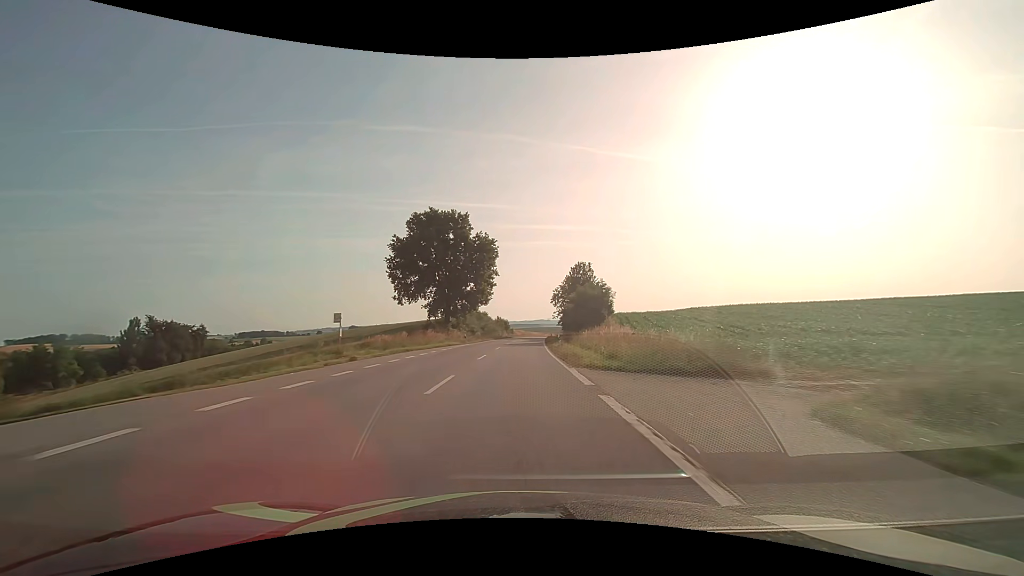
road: secondary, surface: asphalt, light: Day
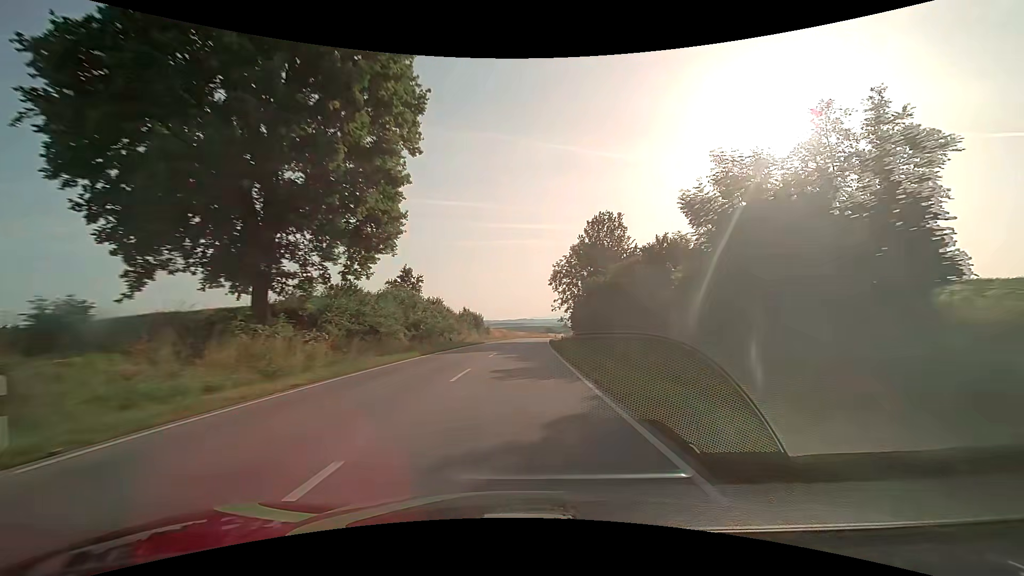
(+0.6, +45.1) m; +2°
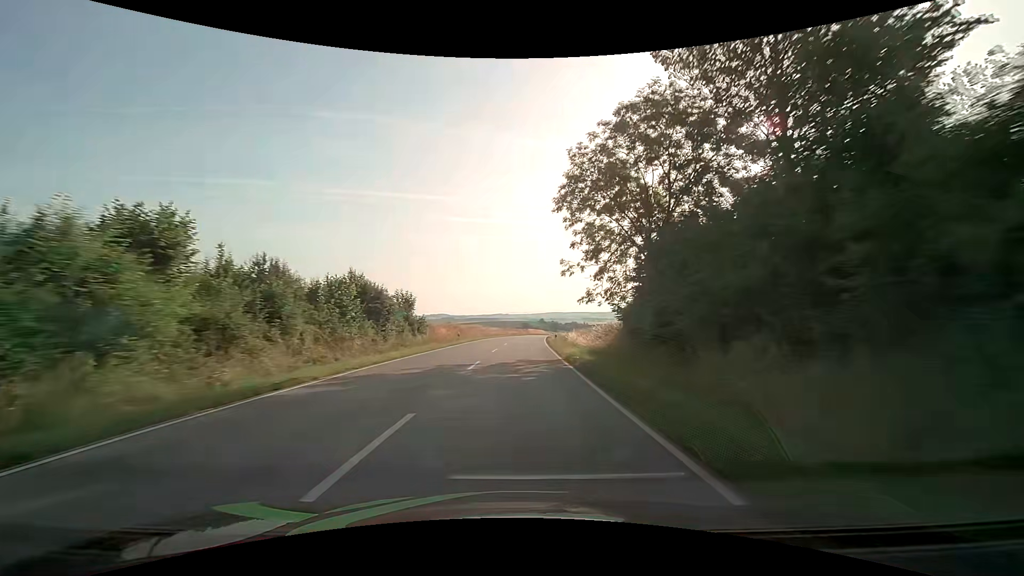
(+1.0, +45.2) m; +3°
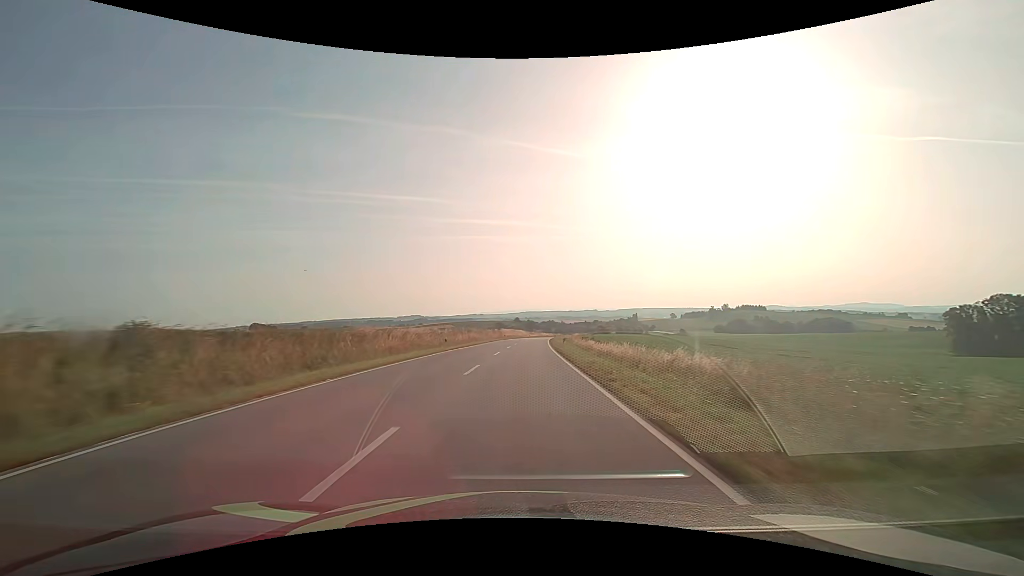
(+1.5, +60.9) m; +3°
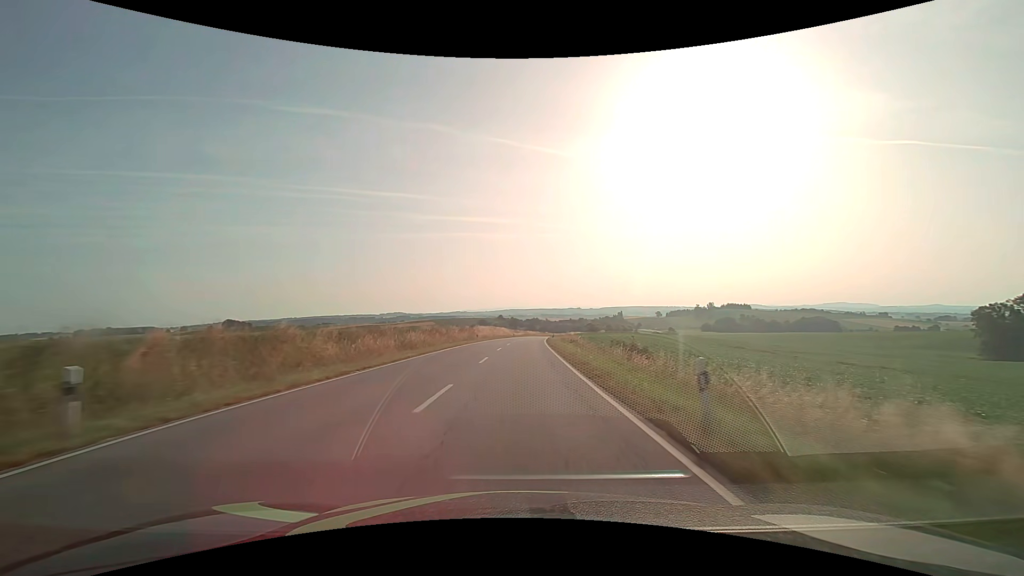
(+0.5, +30.8) m; +2°
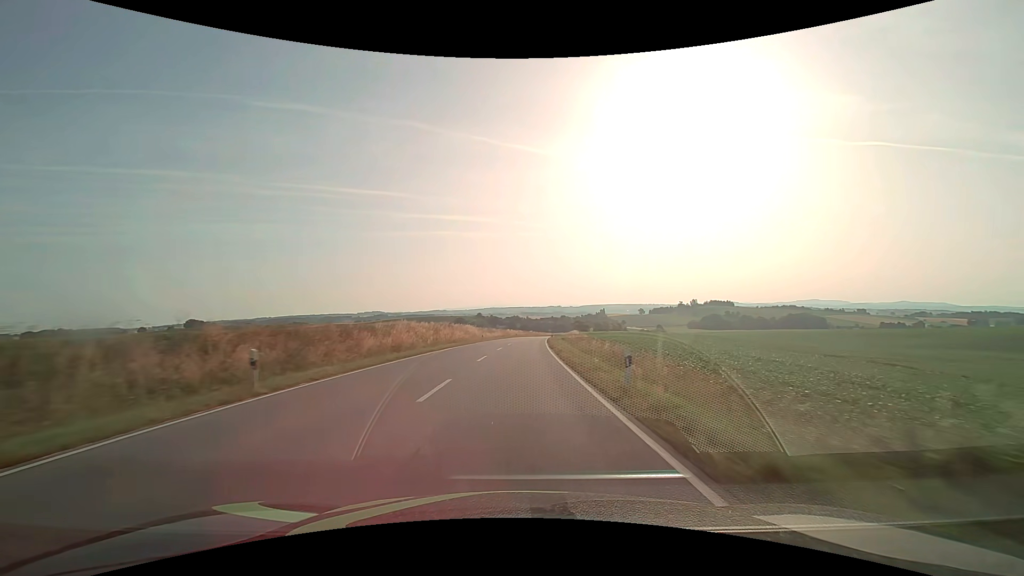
(+1.0, +46.8) m; +2°
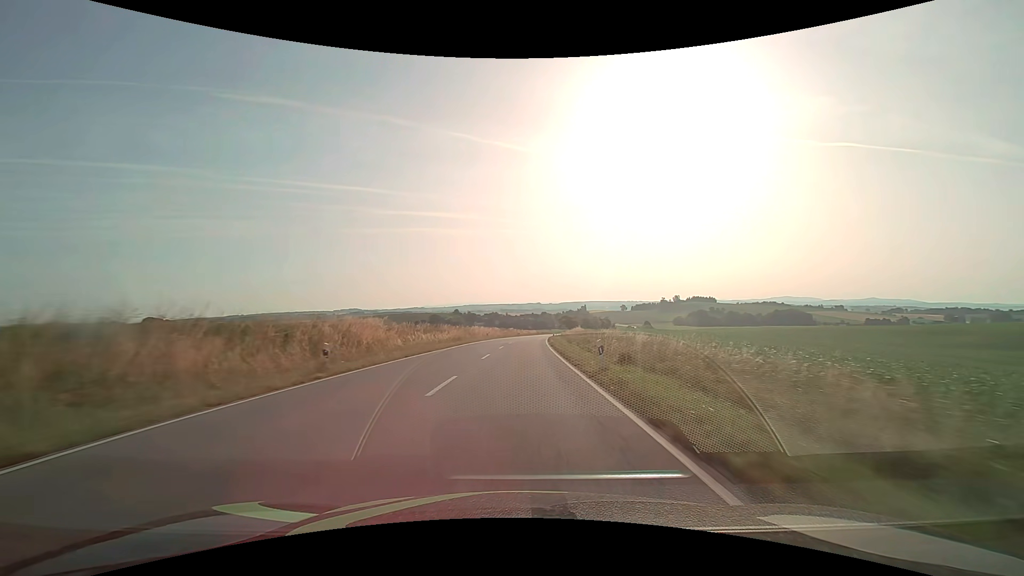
(+1.0, +47.1) m; +2°
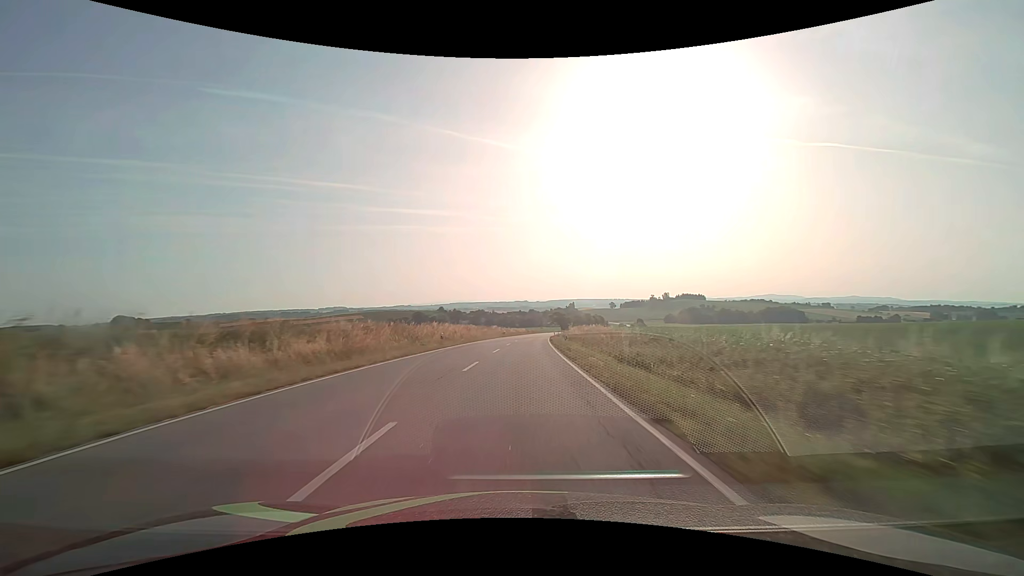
(+0.4, +30.9) m; +2°
(0, +10) (0, +20) (0, +30) (+1, +40) (+1, +50) (+2, +60) (+2, +70) (+3, +80) (+4, +90) (+5, +100) m
